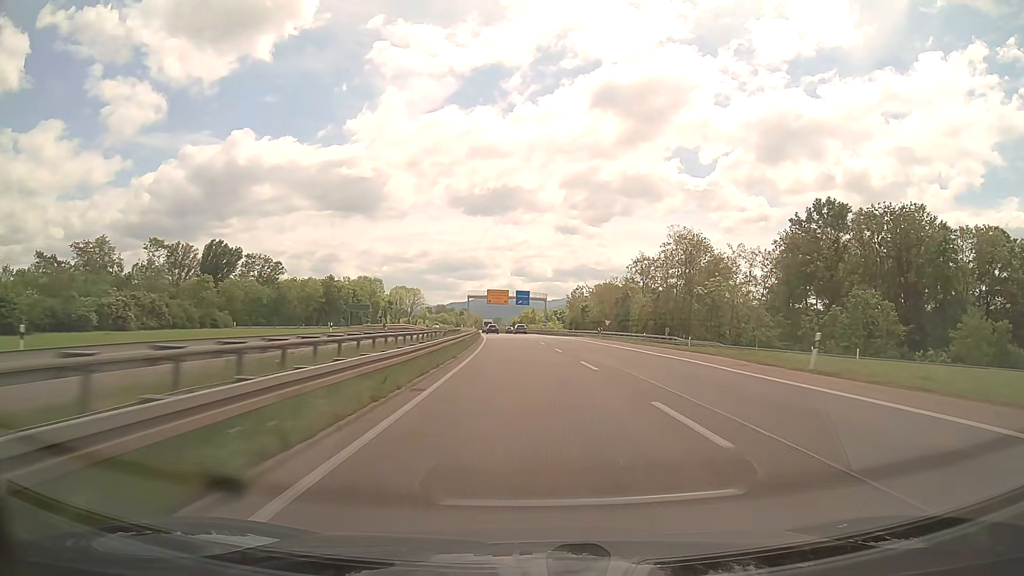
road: trunk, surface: asphalt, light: Day
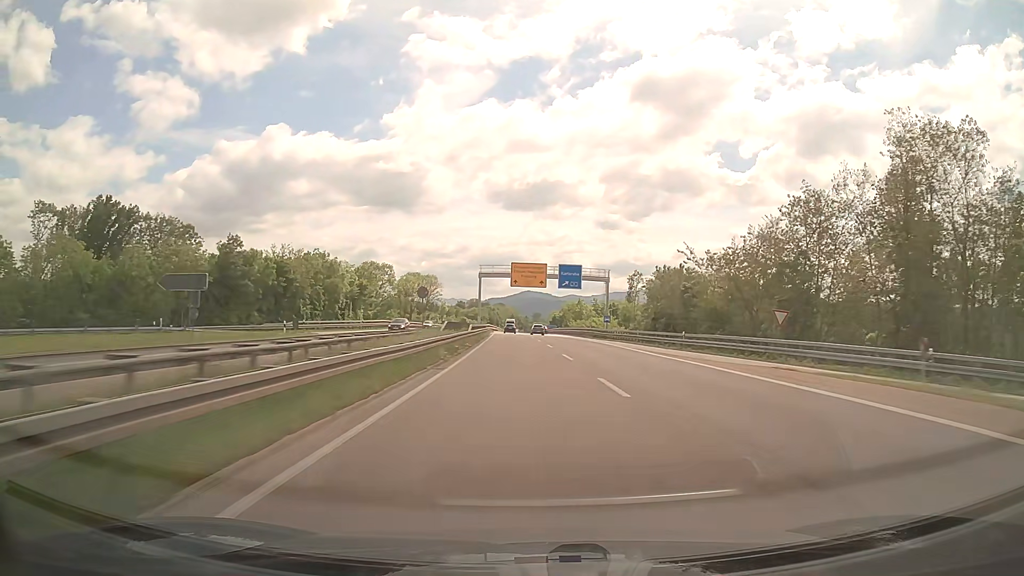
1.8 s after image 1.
(-1.9, +54.9) m; -3°
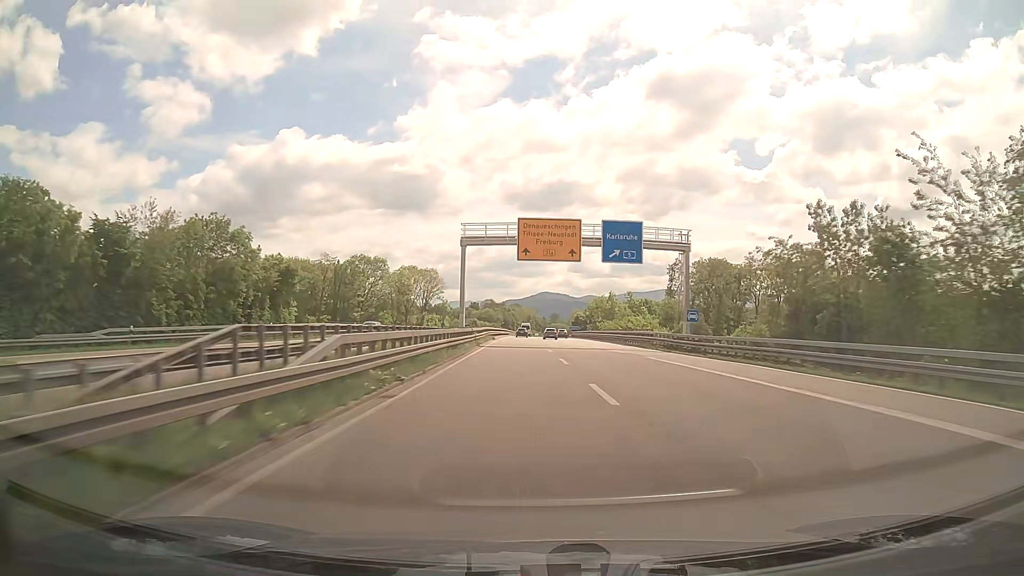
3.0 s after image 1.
(-0.4, +36.7) m; -1°
(0, +10) (0, +20) (0, +30) (0, +40) (-1, +50) (-1, +60) (-1, +70) (-1, +80) (-1, +90) (-1, +100) m
